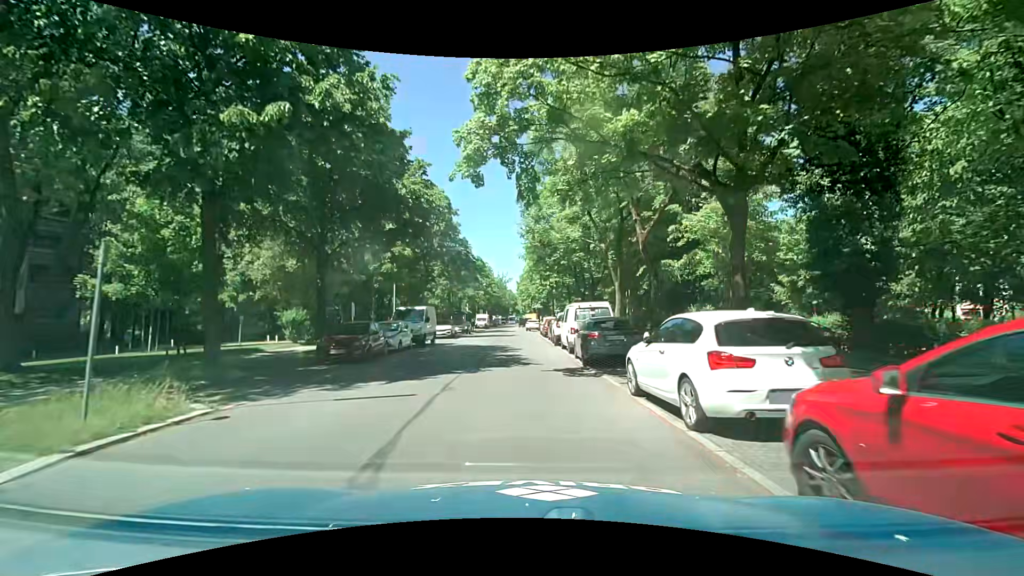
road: residential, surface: asphalt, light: Day
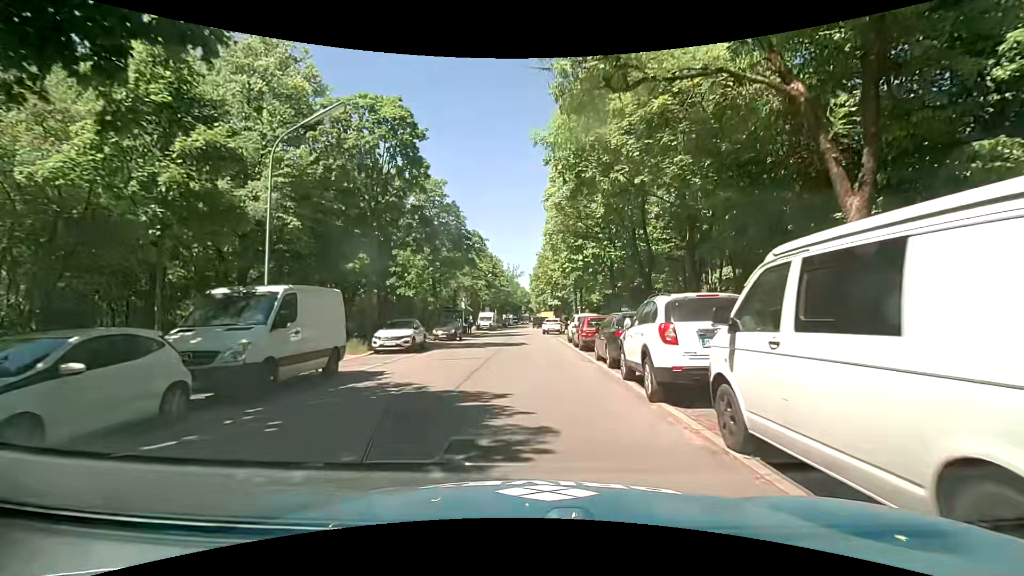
(-0.2, +17.9) m; -1°
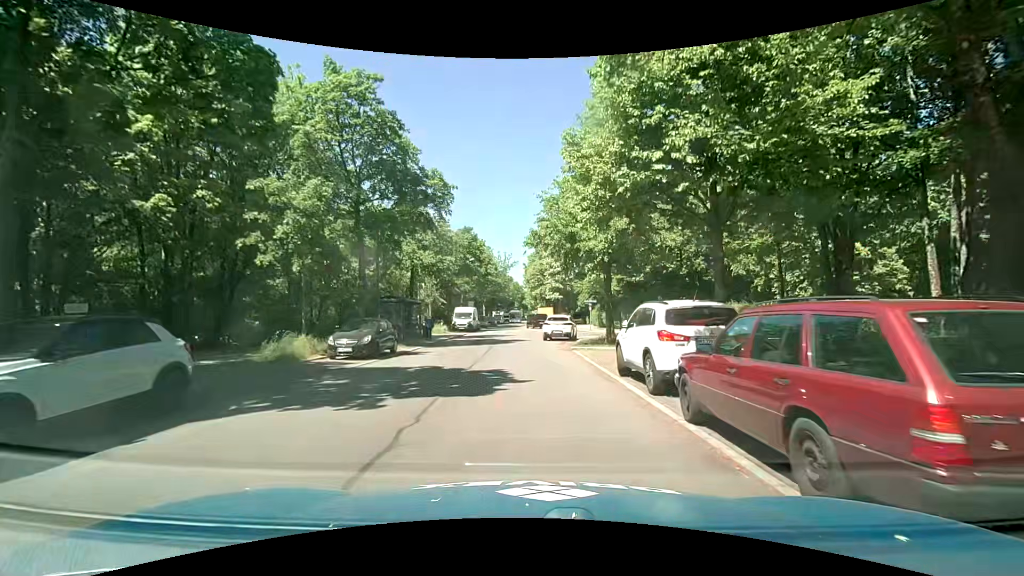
(0.0, +17.5) m; +2°
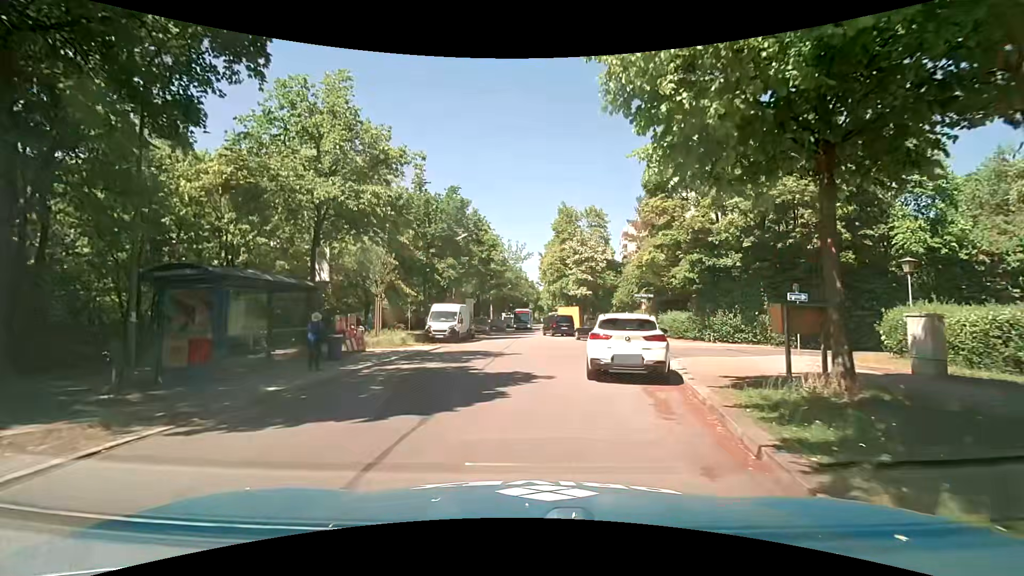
(-0.7, +18.2) m; -2°
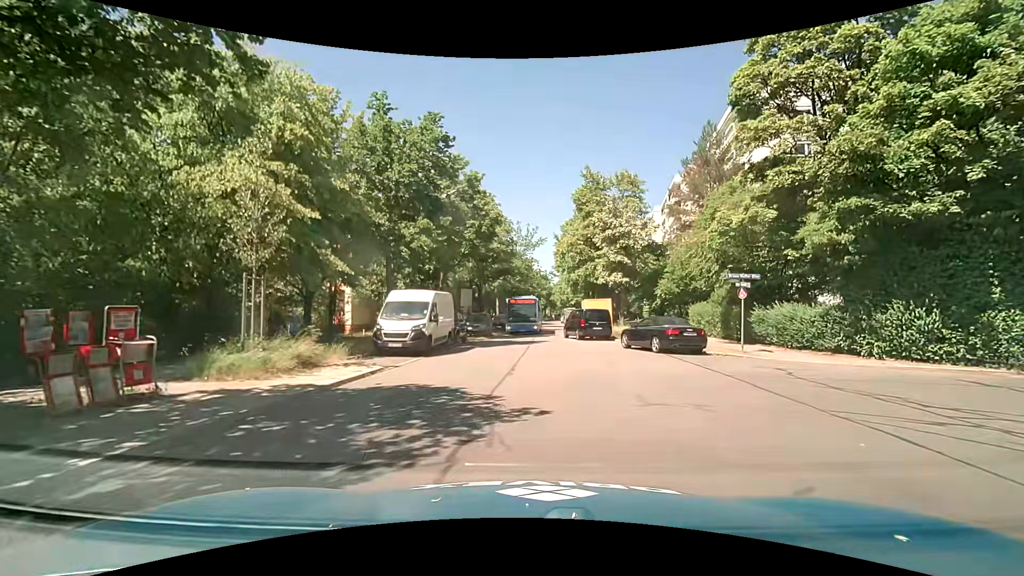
(-0.6, +12.7) m; -2°
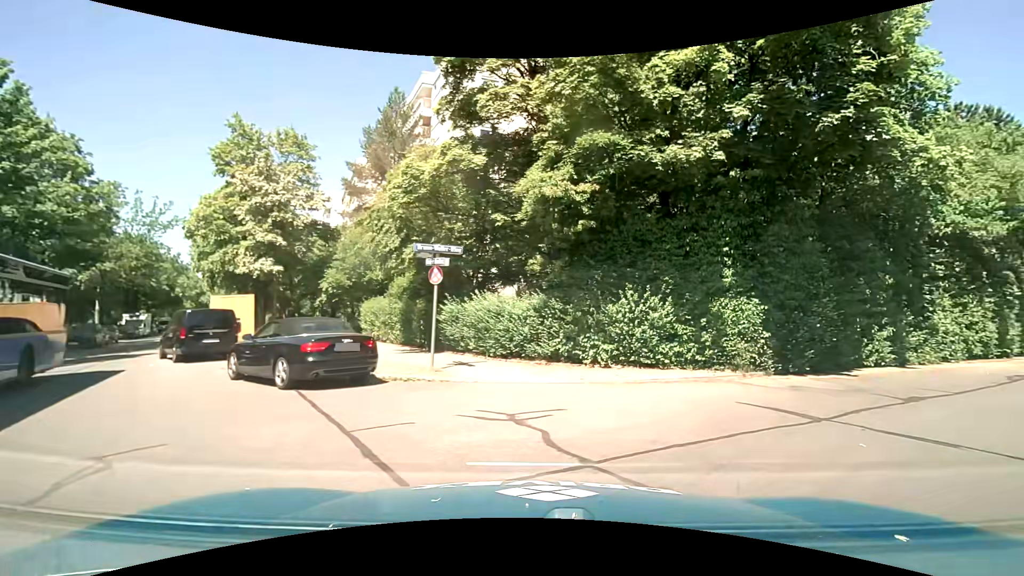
(+1.9, +8.6) m; +35°
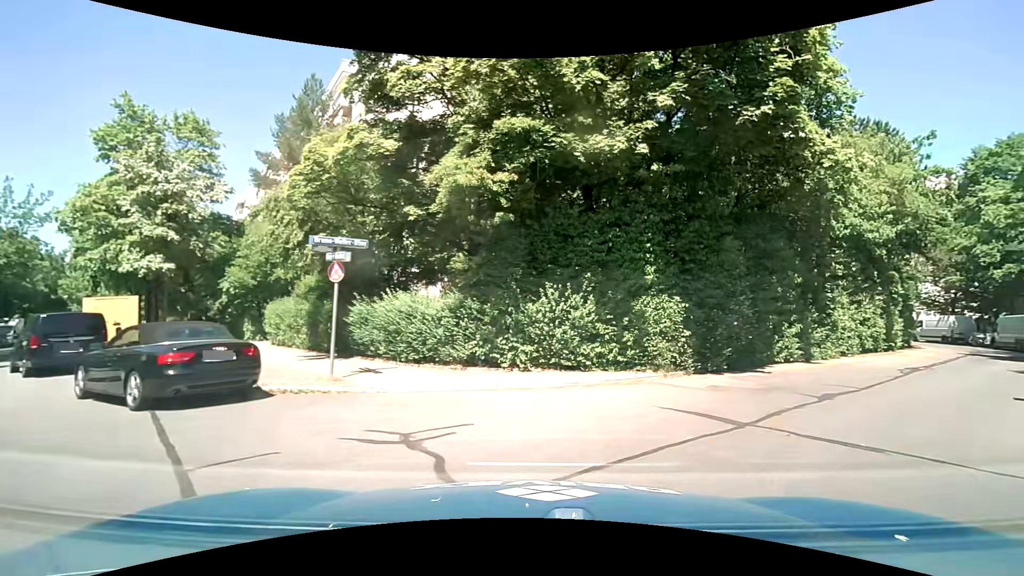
(+0.1, +1.0) m; +8°
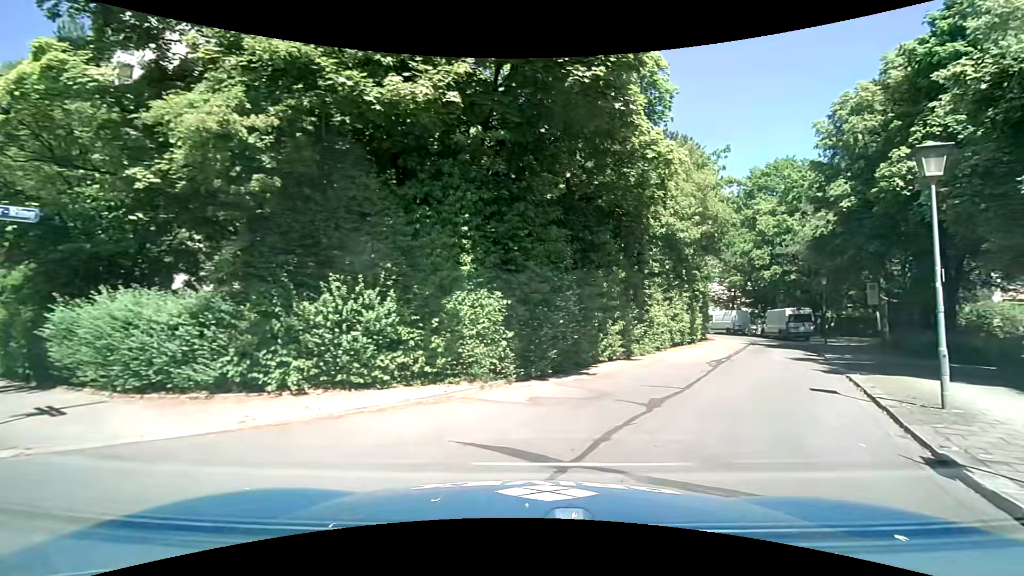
(+0.5, +2.6) m; +18°
